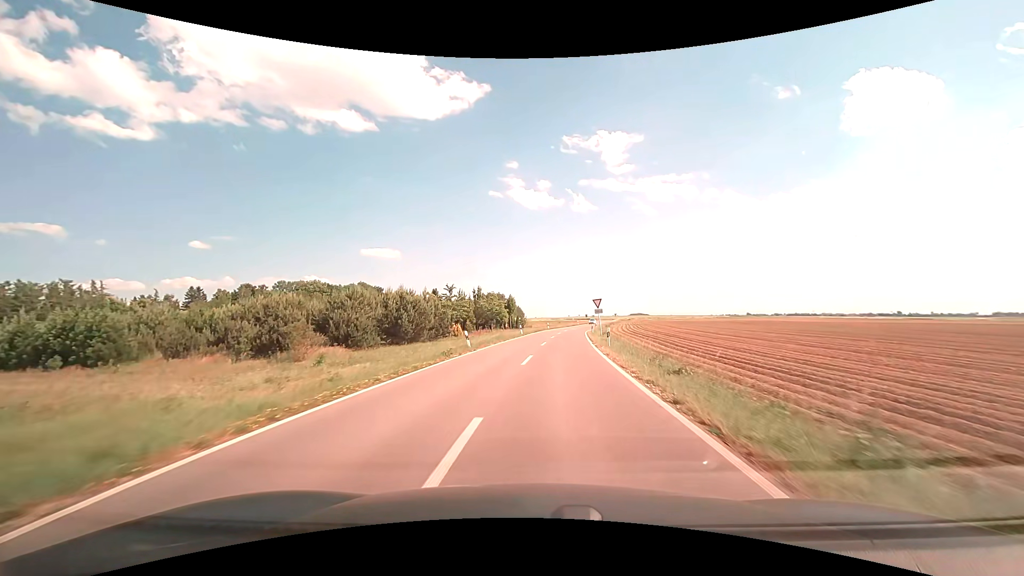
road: unclassified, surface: asphalt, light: Day
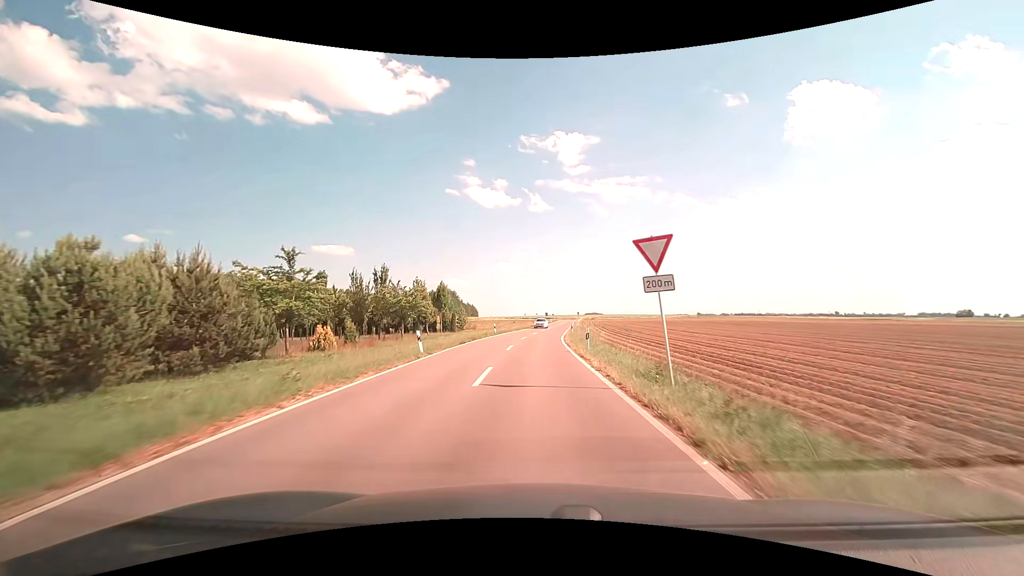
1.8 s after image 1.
(+1.5, +29.1) m; +5°
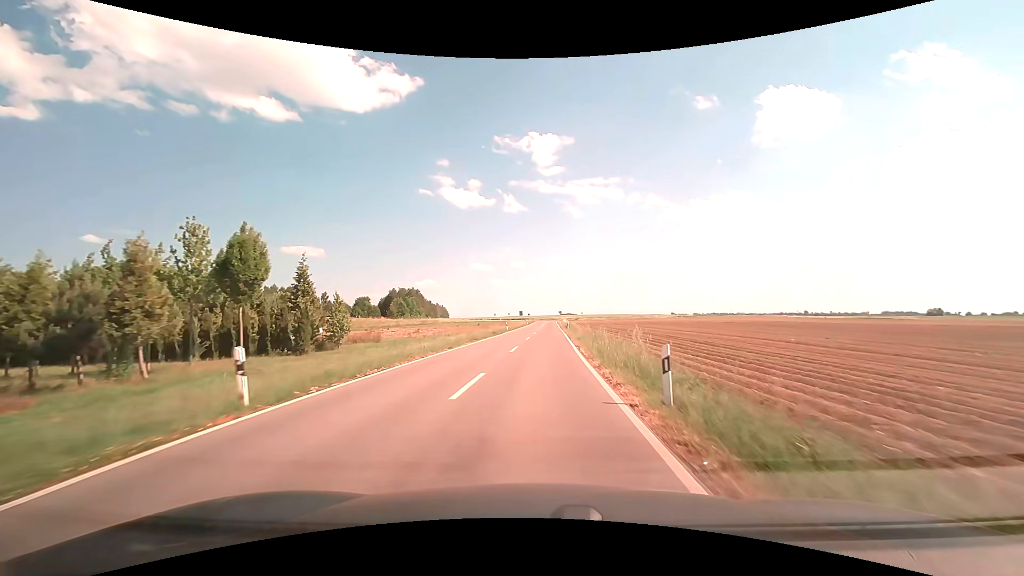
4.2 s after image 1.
(+0.7, +37.6) m; +3°
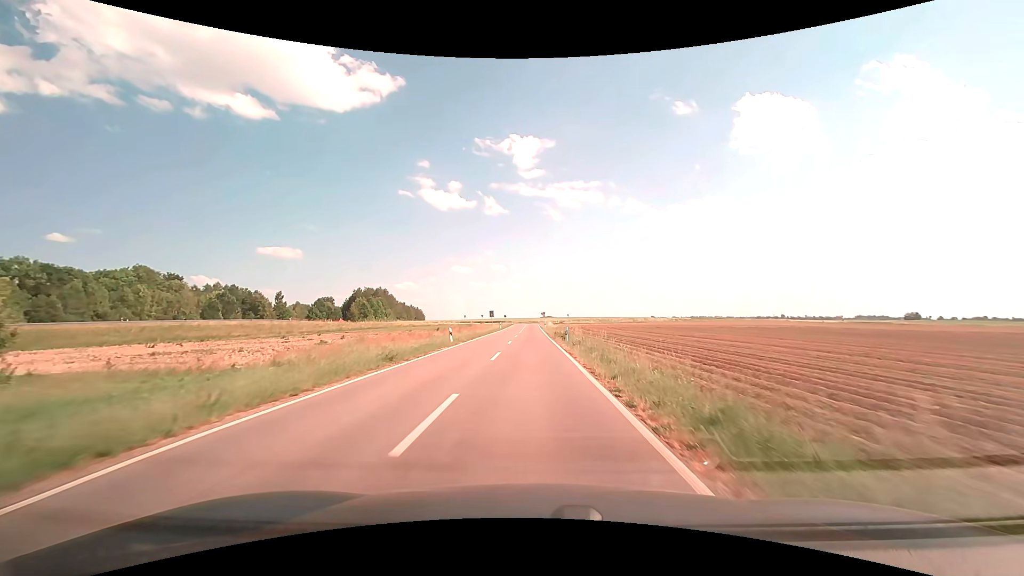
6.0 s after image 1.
(+0.6, +27.5) m; +2°
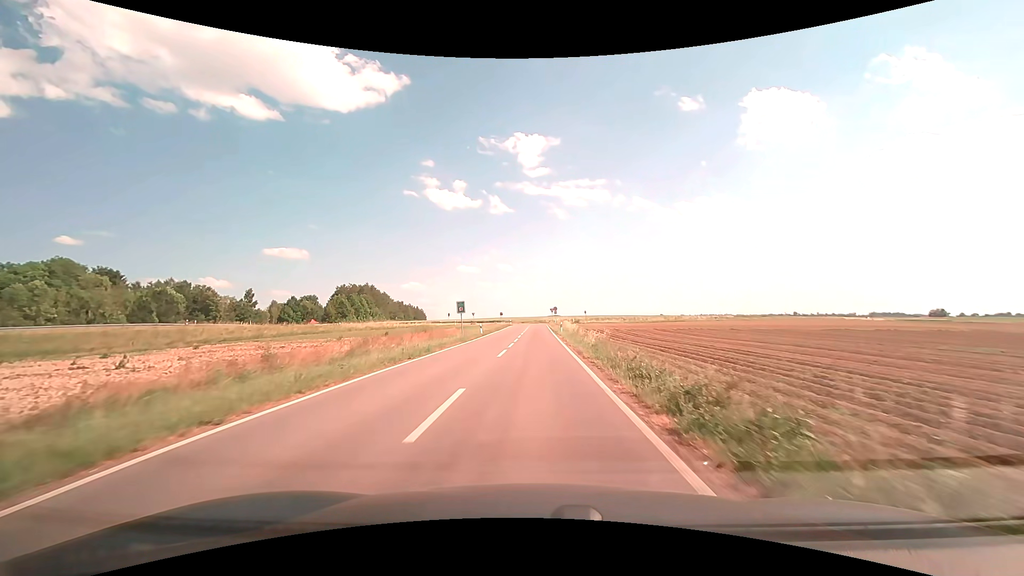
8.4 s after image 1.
(0.0, +35.7) m; -1°
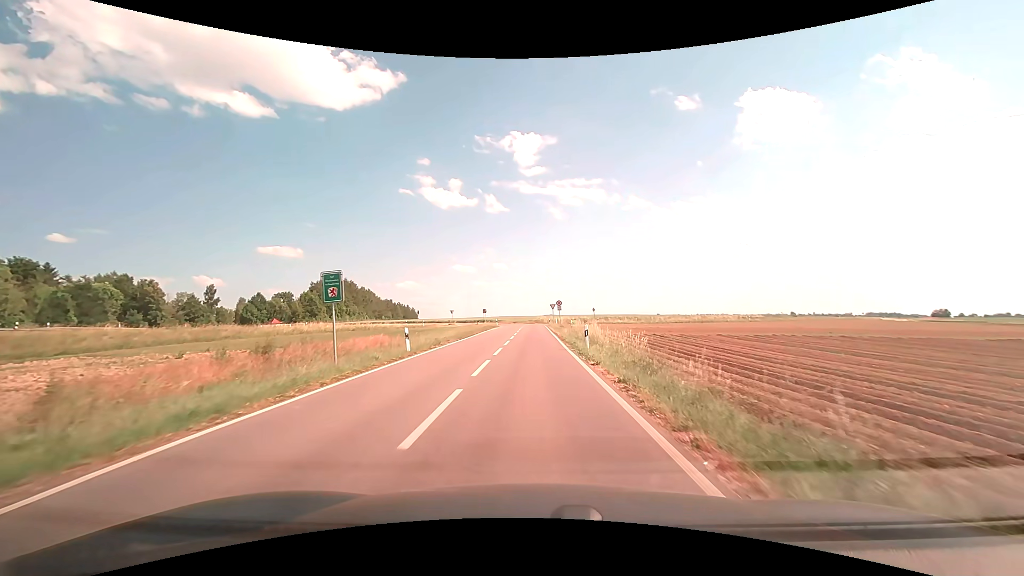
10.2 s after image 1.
(+0.1, +24.5) m; 0°
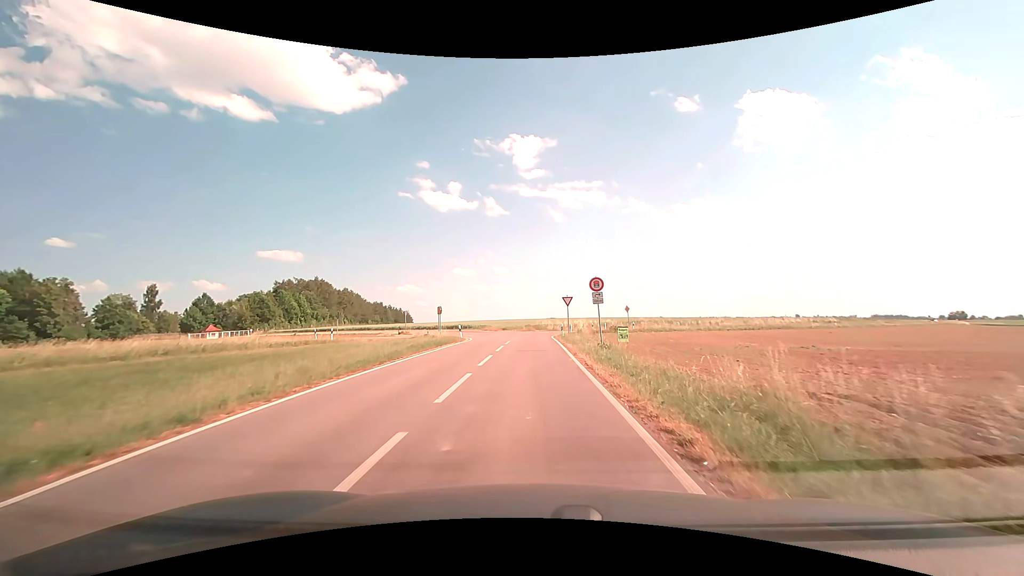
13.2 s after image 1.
(+0.1, +33.2) m; 0°
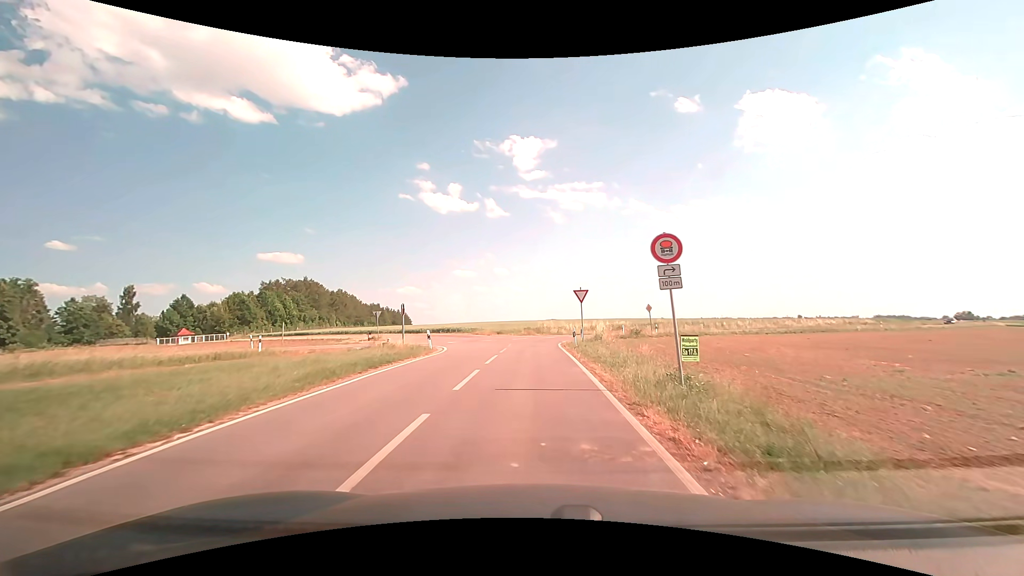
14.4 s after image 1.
(0.0, +10.7) m; 0°
(0, +10) (0, +20) (0, +30) (0, +40) (+4, +49) (+12, +55) (+21, +60) (+29, +66) (+37, +71) (+45, +77) m
